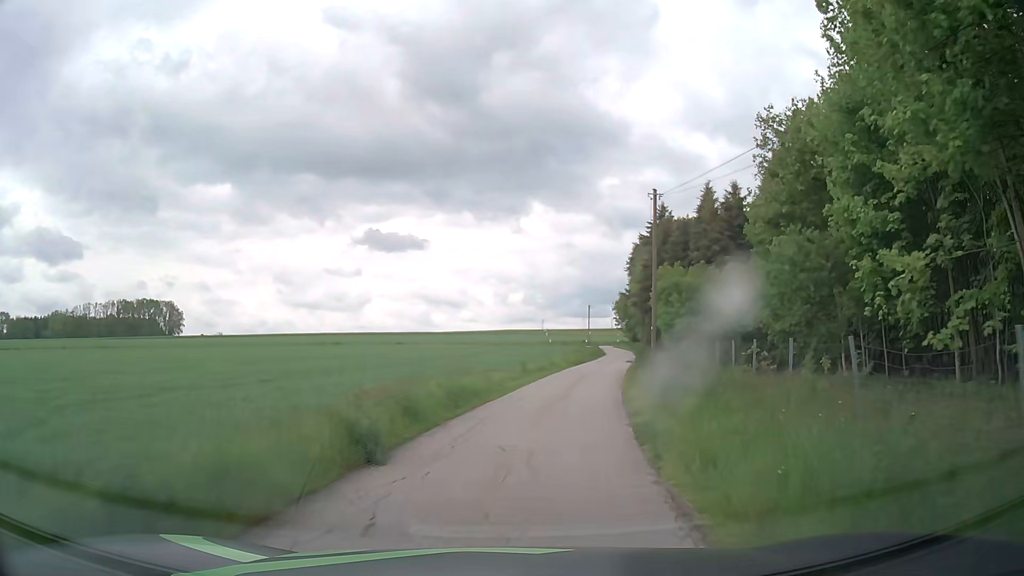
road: unclassified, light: Day
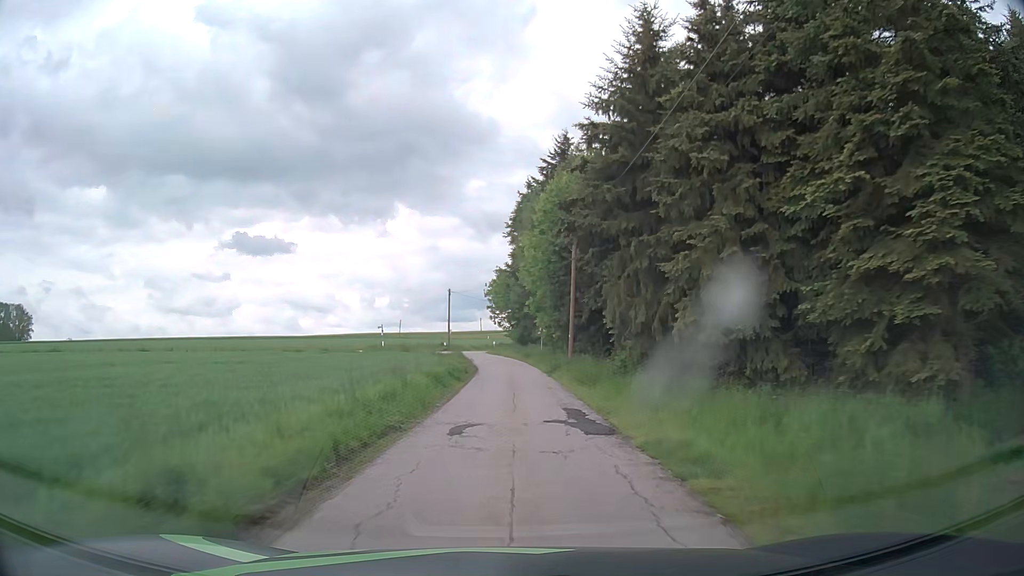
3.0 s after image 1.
(+5.4, +38.4) m; +12°
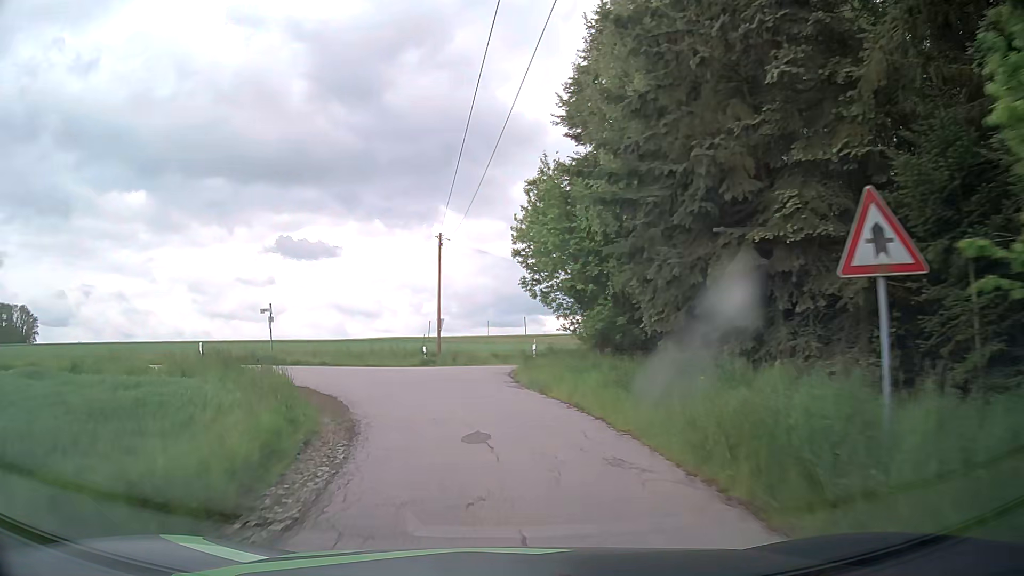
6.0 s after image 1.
(-0.2, +39.0) m; -4°
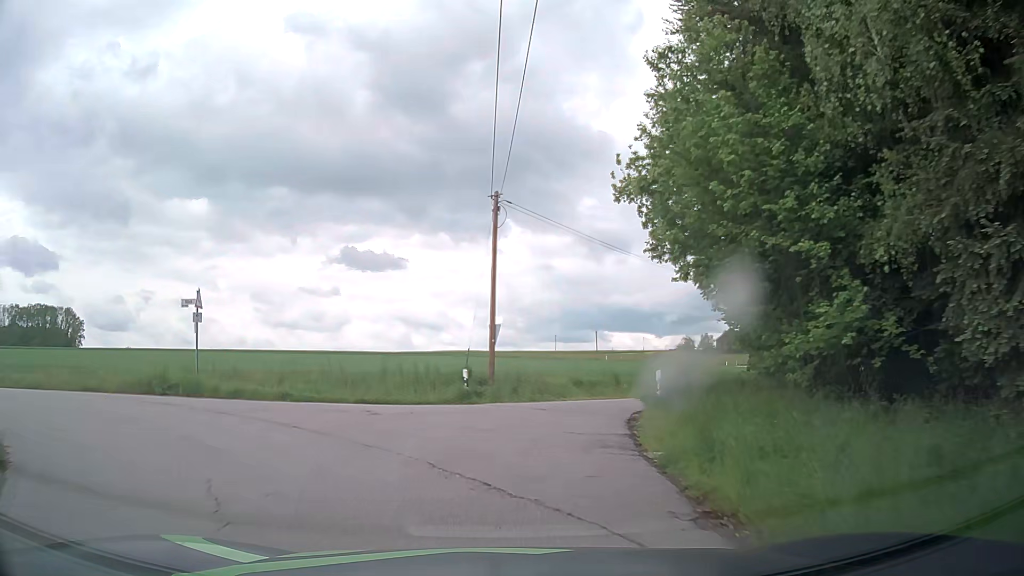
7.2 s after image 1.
(-0.7, +12.5) m; -6°
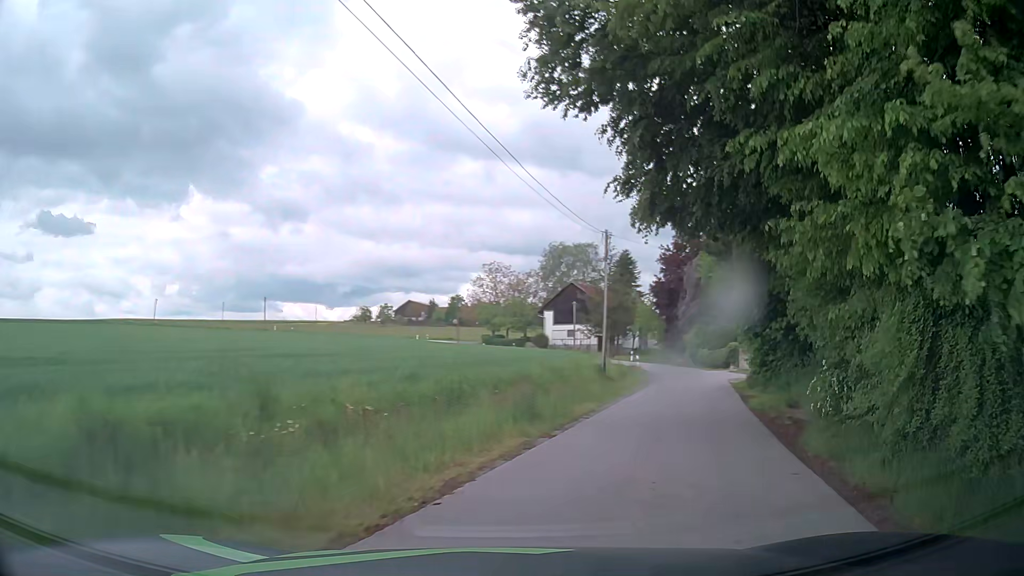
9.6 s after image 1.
(+2.6, +20.0) m; +26°
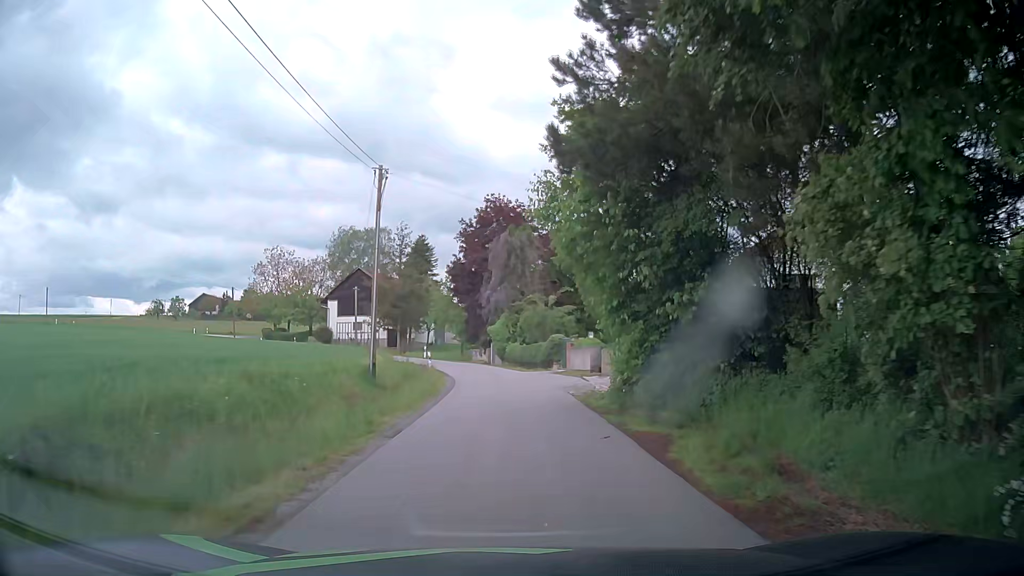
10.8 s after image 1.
(+2.1, +10.8) m; +16°
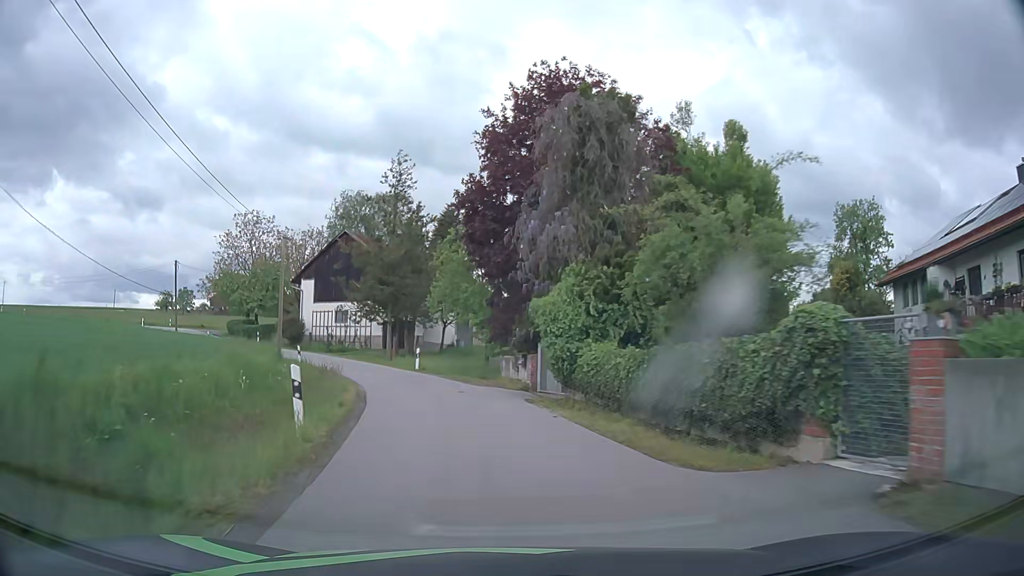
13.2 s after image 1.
(+0.5, +26.8) m; -2°
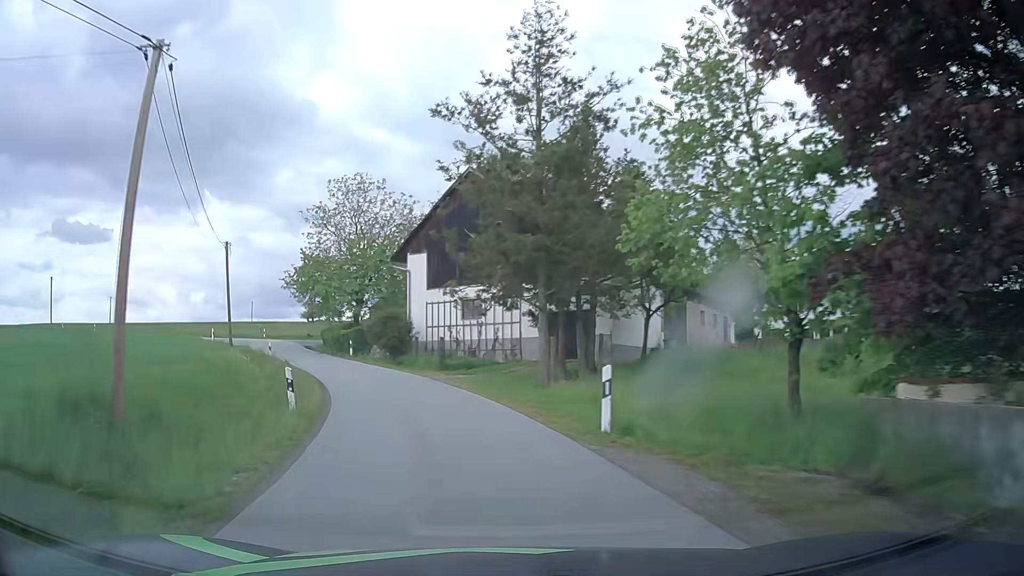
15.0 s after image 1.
(-2.6, +21.4) m; -15°
(-1, +10) (-3, +20) (-7, +29) (-11, +38) (-16, +47) (-23, +54) (-32, +59) (-41, +63) (-50, +67) (-59, +71) m
